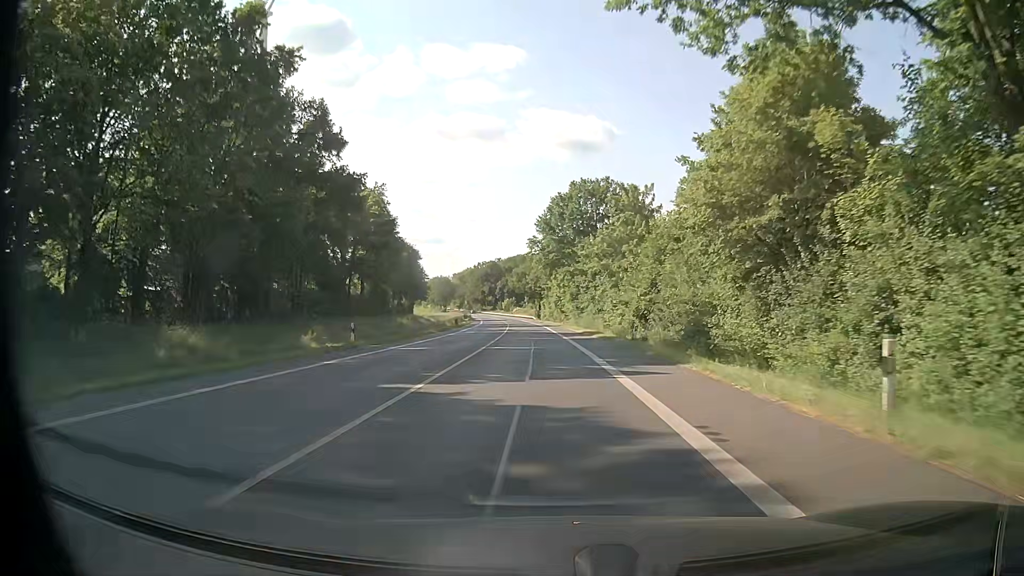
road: primary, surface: asphalt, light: Day
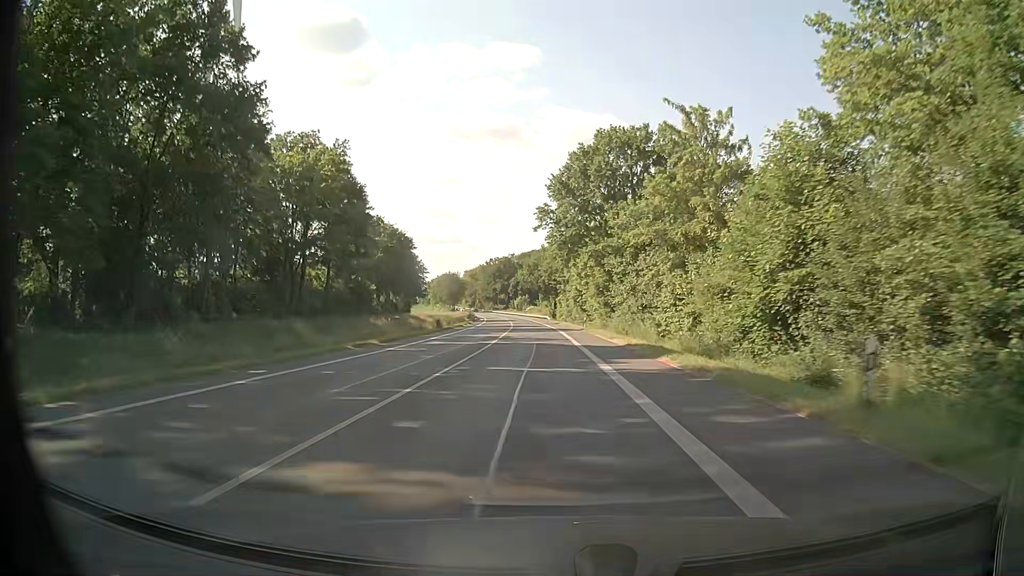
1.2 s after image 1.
(-0.1, +22.2) m; -1°
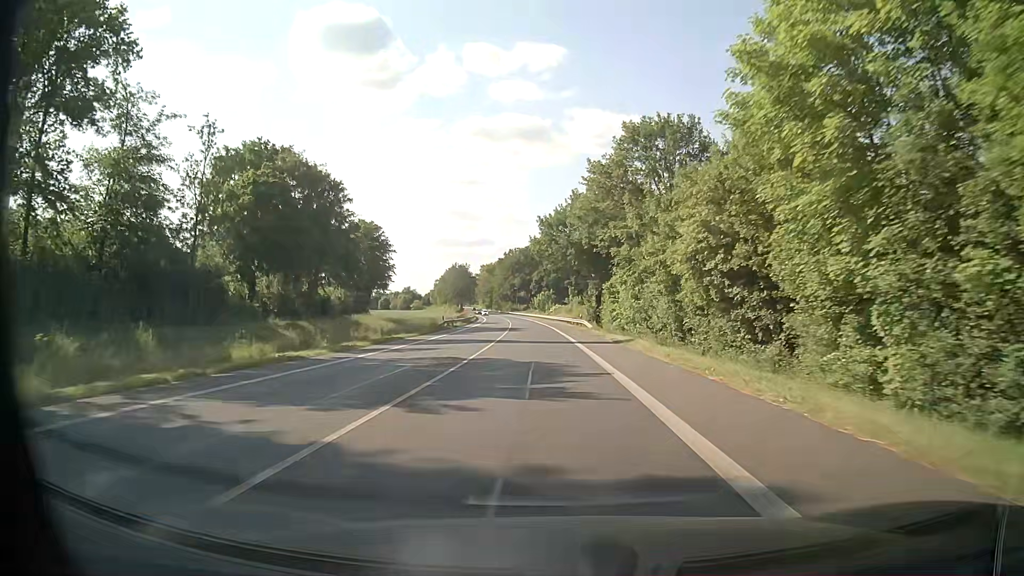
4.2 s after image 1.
(-1.6, +55.3) m; -3°
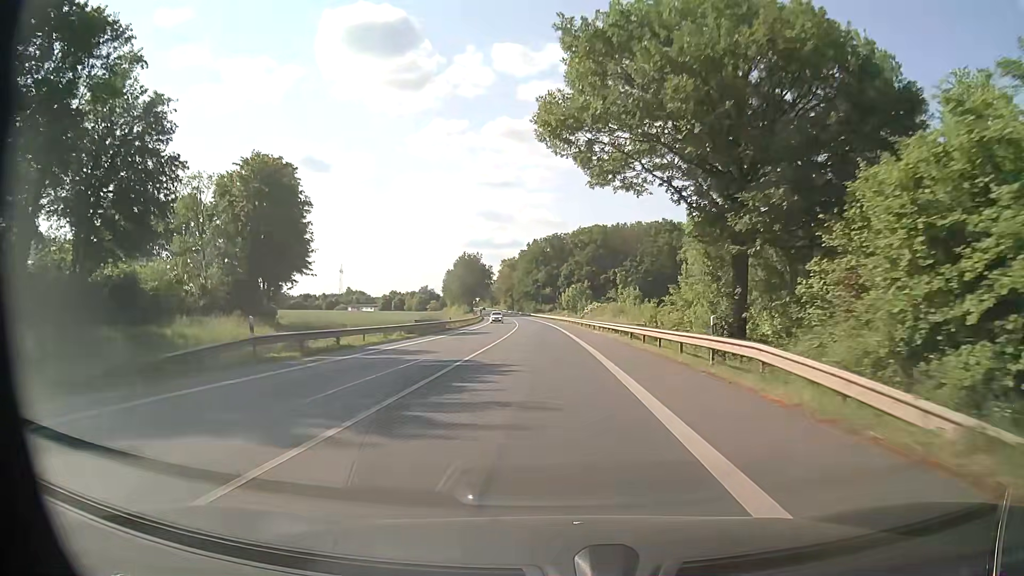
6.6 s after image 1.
(-0.6, +44.0) m; -2°
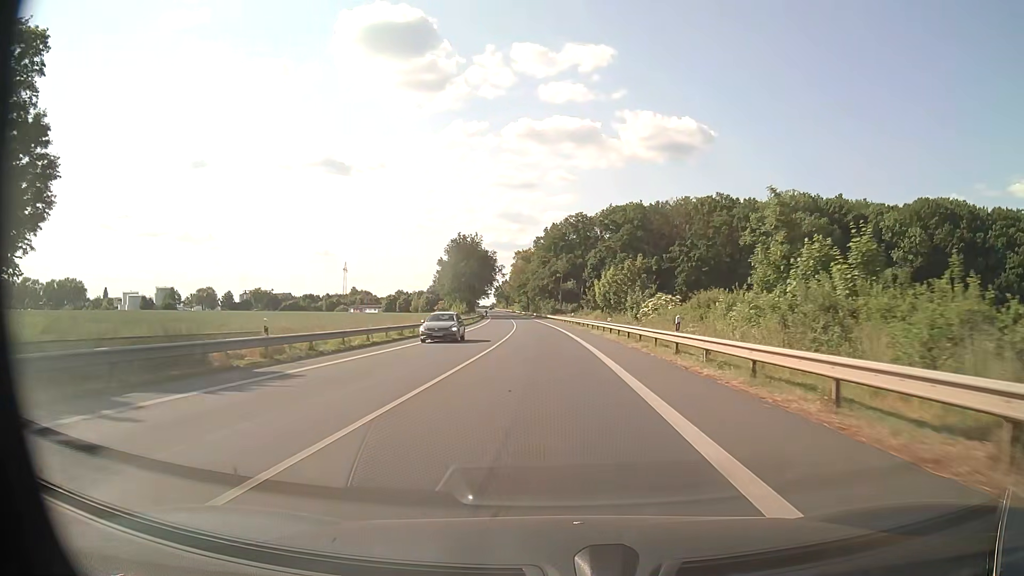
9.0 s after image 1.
(-0.4, +43.7) m; -2°
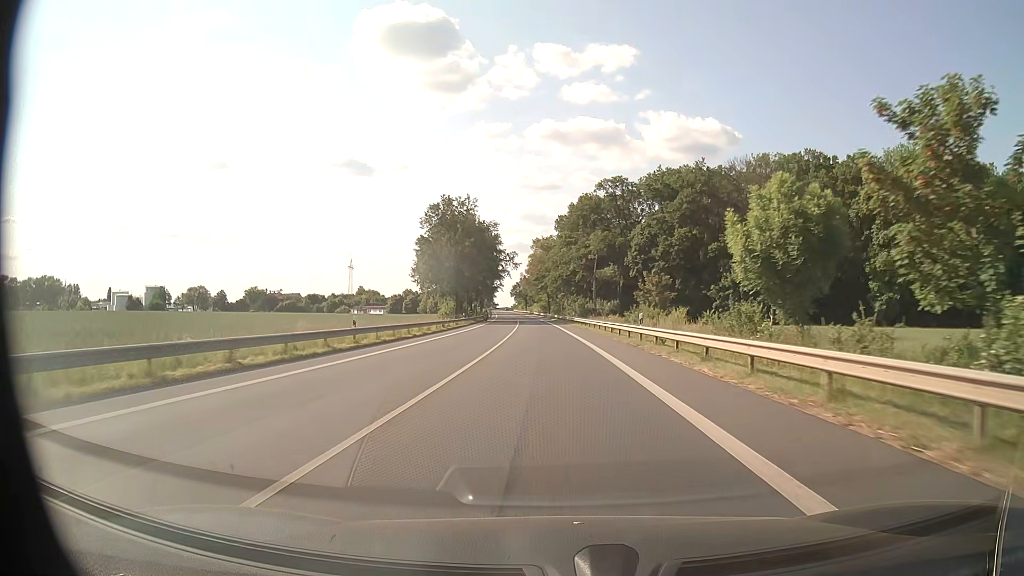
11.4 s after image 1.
(-0.8, +43.3) m; -2°
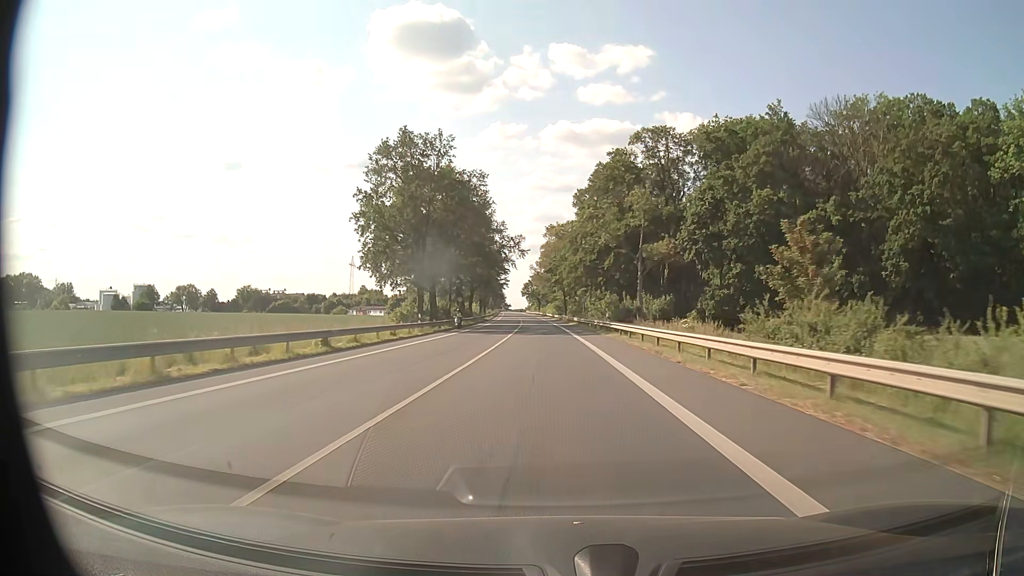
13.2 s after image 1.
(-0.4, +32.2) m; -1°
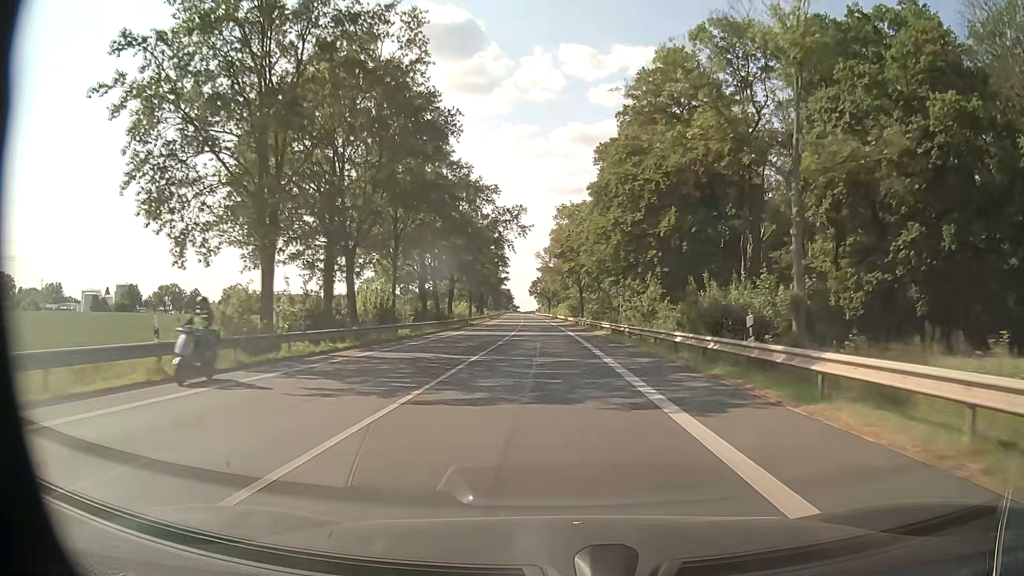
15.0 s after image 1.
(-0.3, +31.9) m; -1°
(0, +10) (0, +20) (0, +30) (-1, +40) (-1, +50) (-1, +60) (-2, +70) (-2, +80) (-3, +90) (-3, +100) m
